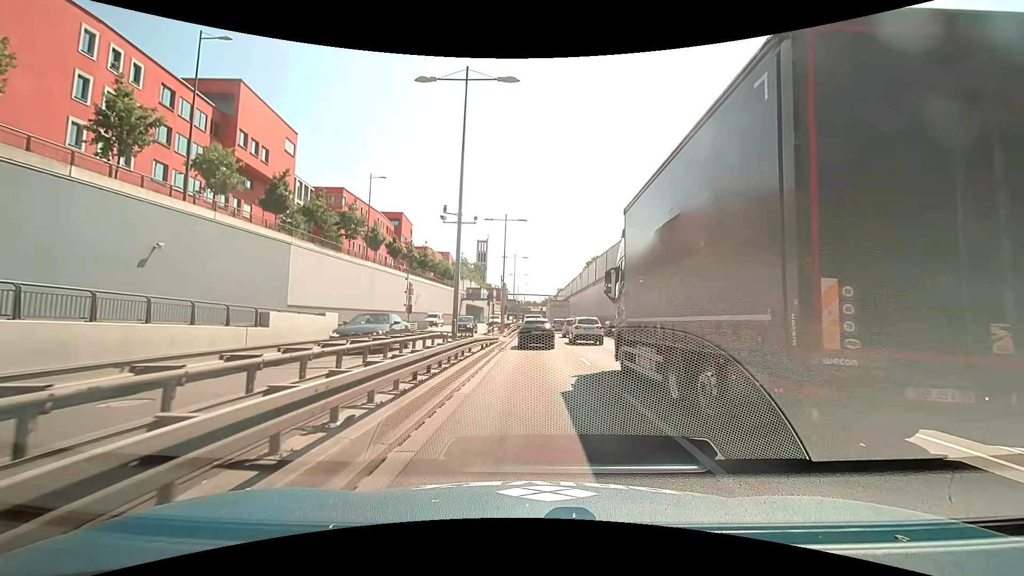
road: trunk_link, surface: asphalt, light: Day
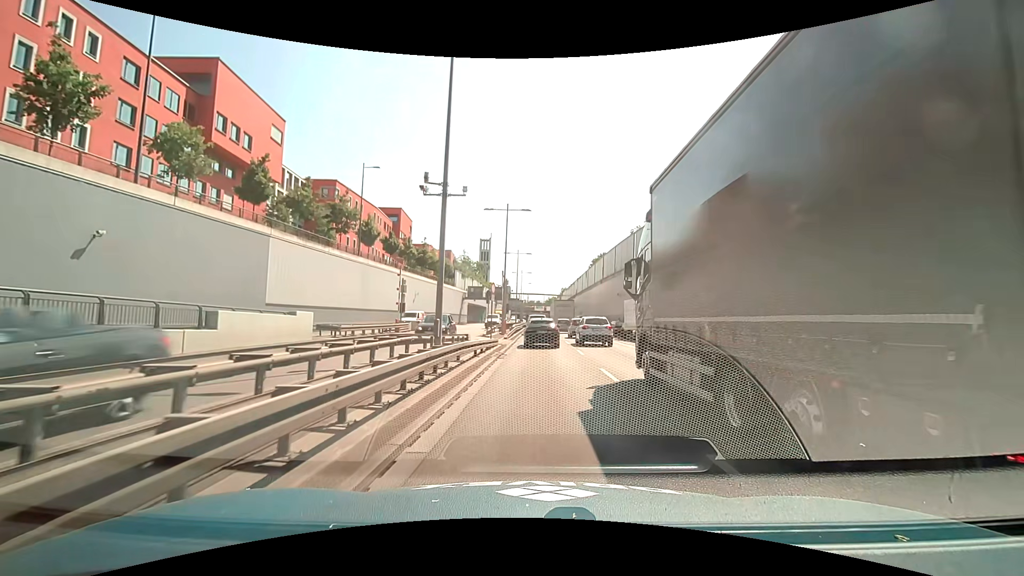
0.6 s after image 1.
(0.0, +4.1) m; -1°
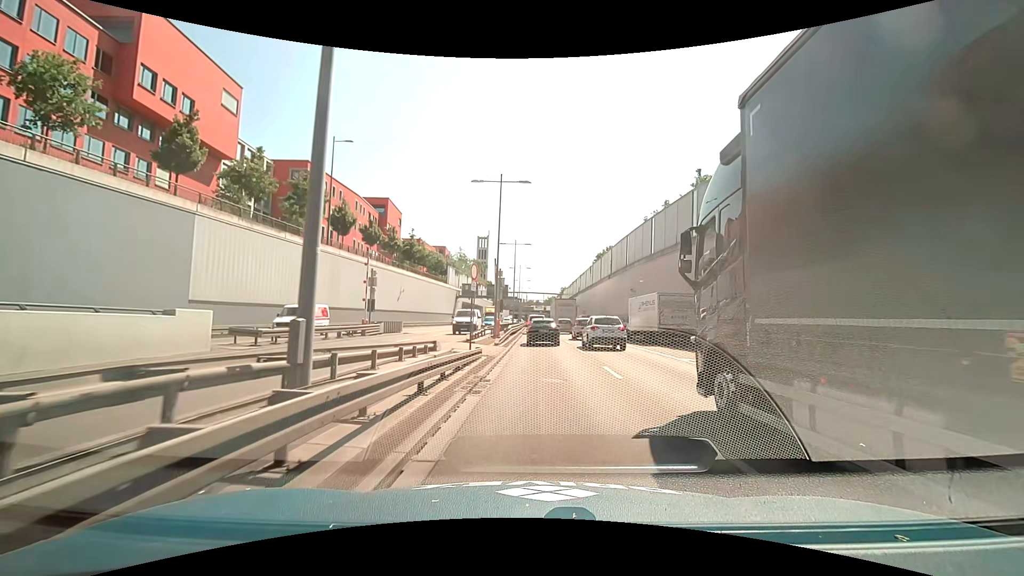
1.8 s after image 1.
(0.0, +8.4) m; 0°
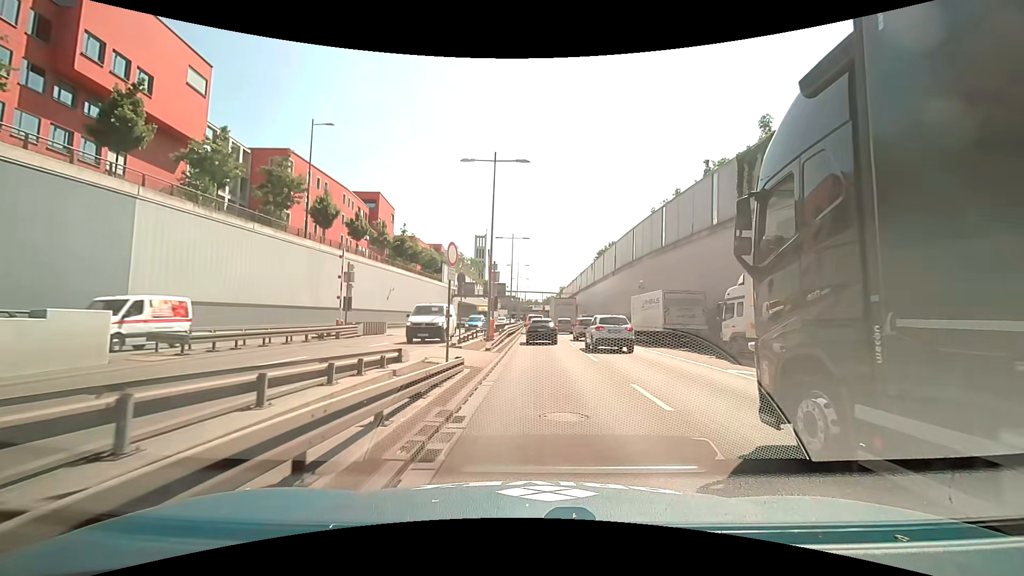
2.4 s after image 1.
(0.0, +4.3) m; 0°
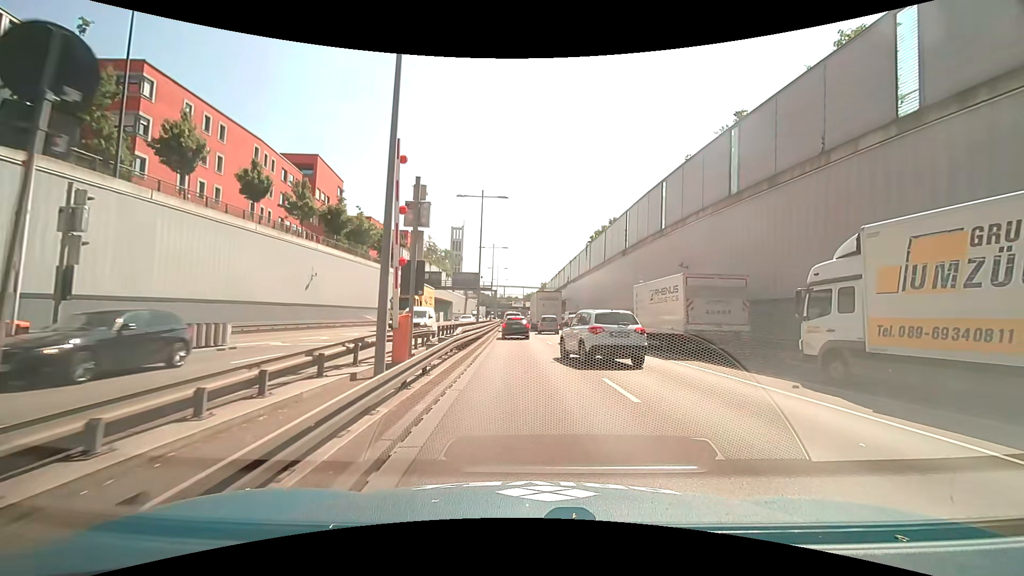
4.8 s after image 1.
(+0.1, +17.7) m; +1°
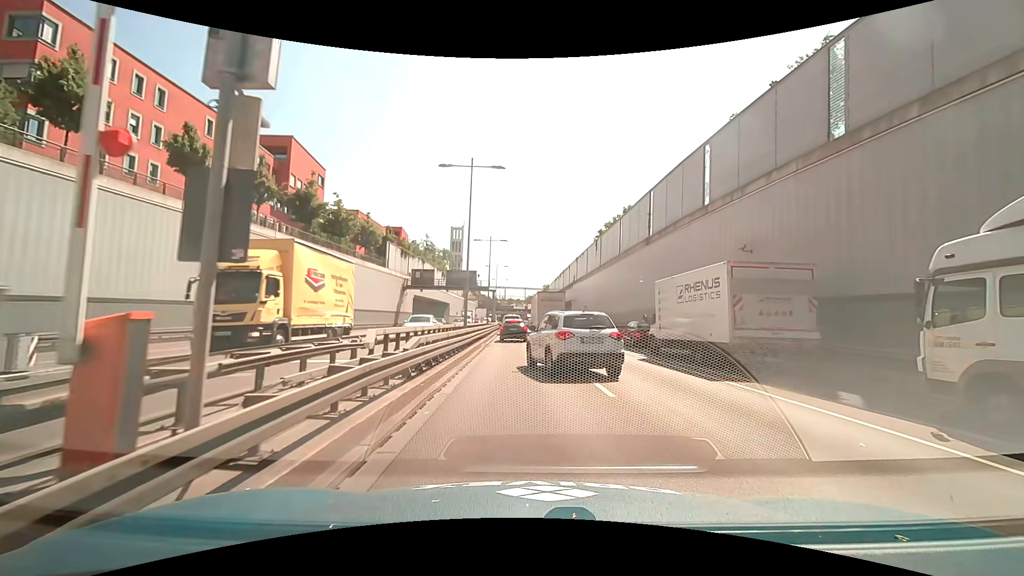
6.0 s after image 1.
(+0.1, +8.1) m; 0°
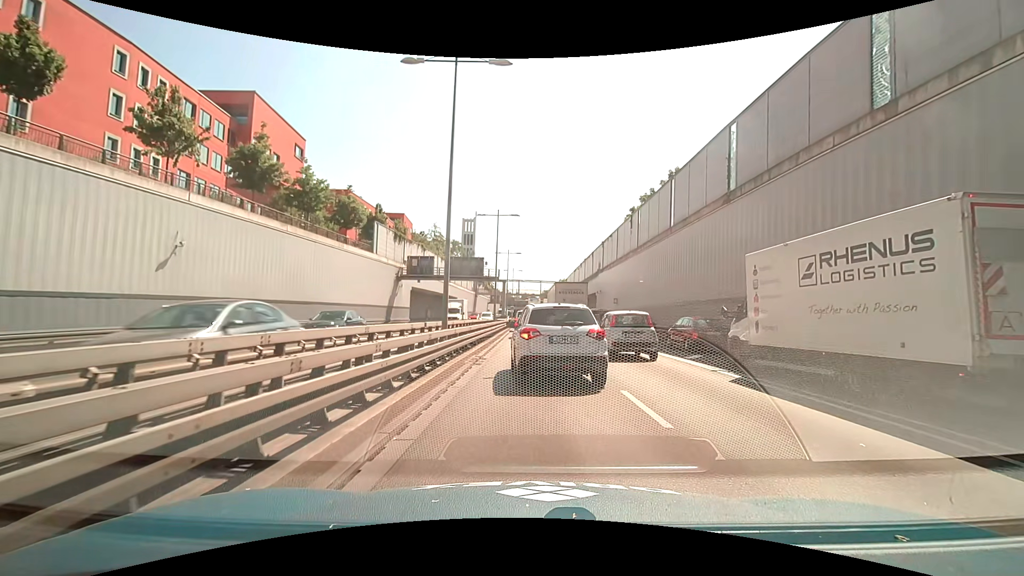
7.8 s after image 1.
(0.0, +11.7) m; 0°
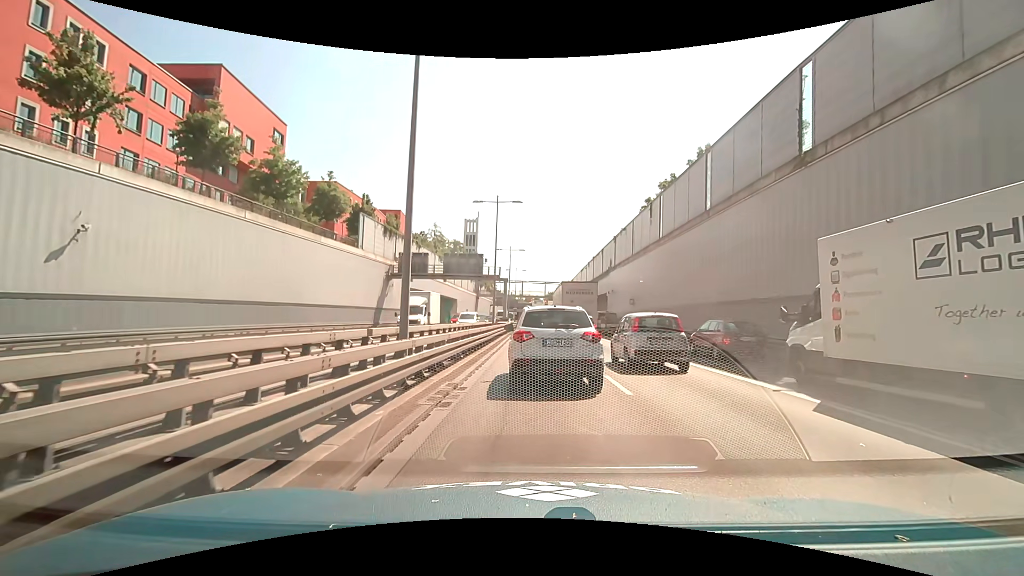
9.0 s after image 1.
(-0.1, +6.1) m; -1°
(0, +10) (0, +20) (0, +30) (0, +40) (0, +50) (0, +60) (0, +70) (0, +80) (0, +90) (+1, +100) m
